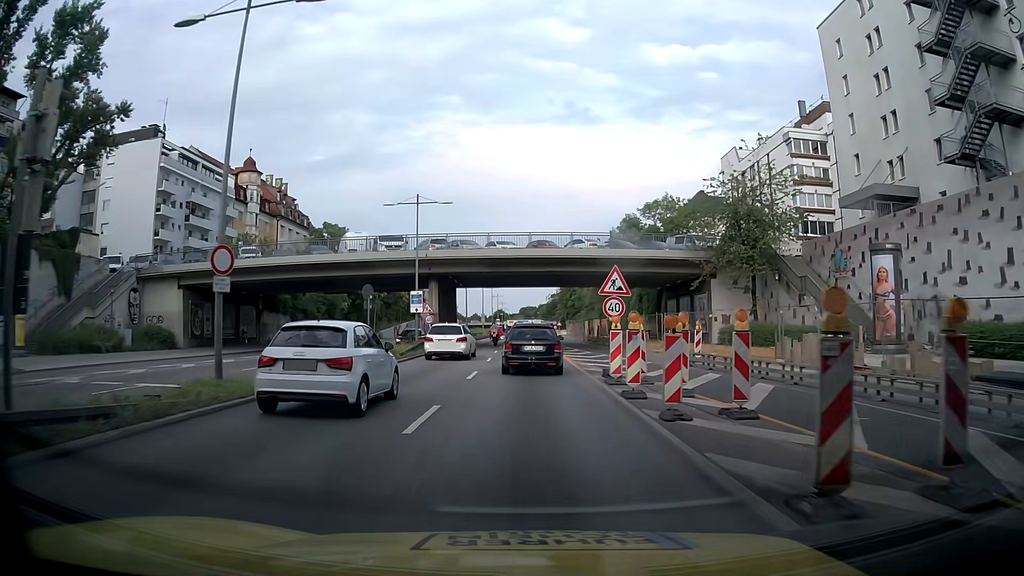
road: trunk_link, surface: asphalt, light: Day
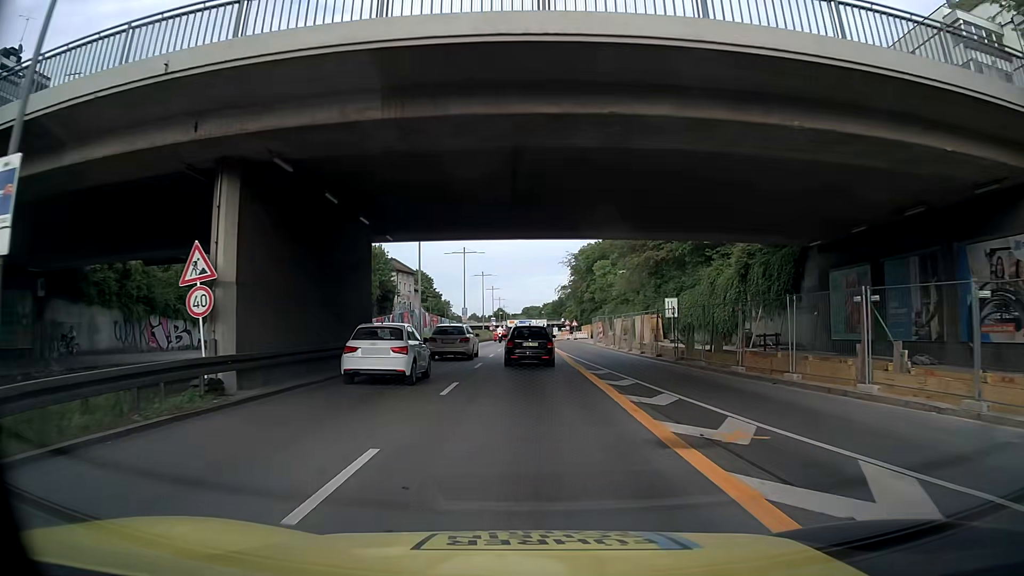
(+1.1, +31.4) m; +2°
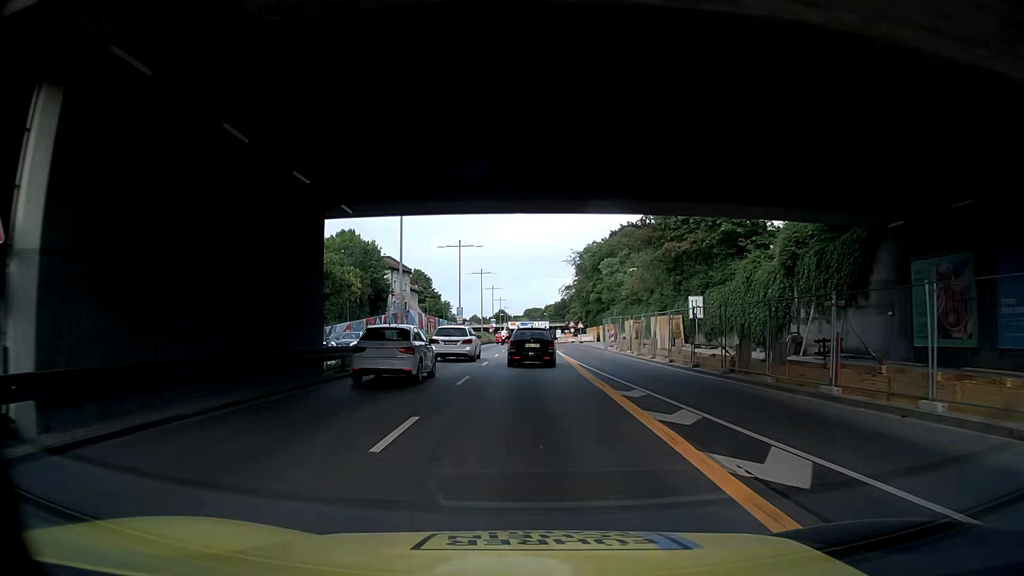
(0.0, +6.3) m; 0°
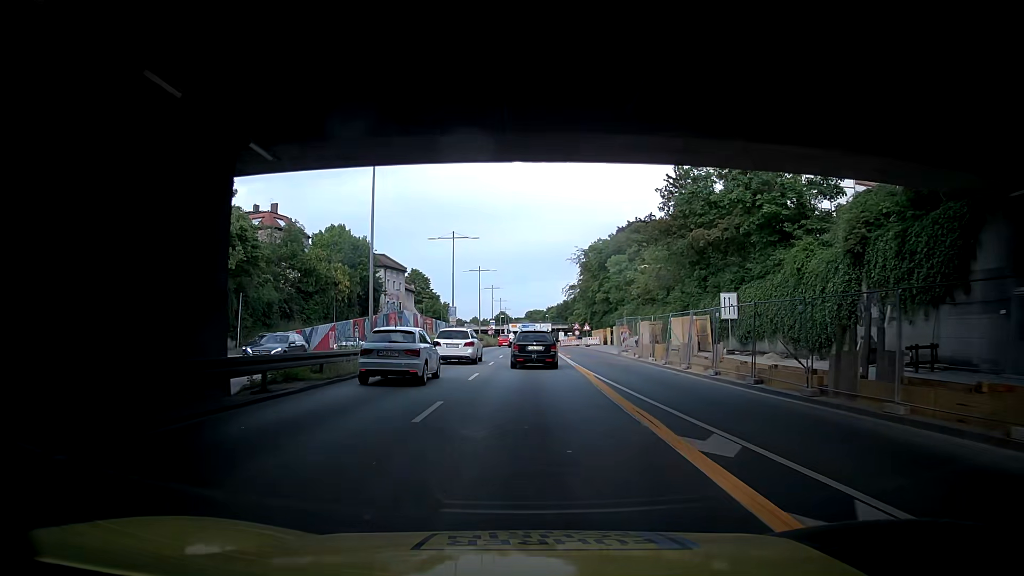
(-0.1, +6.4) m; 0°
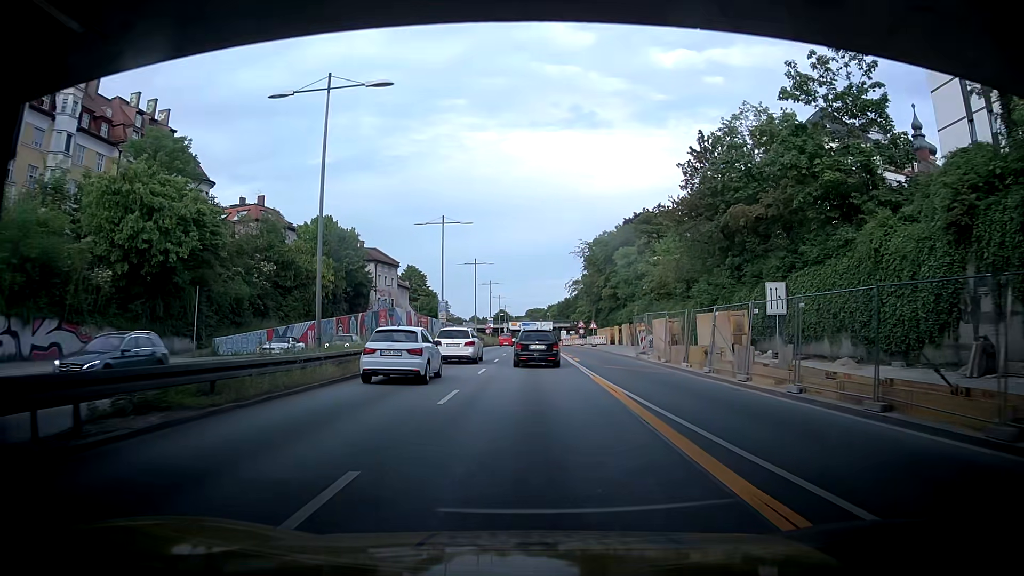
(-0.3, +6.6) m; -3°
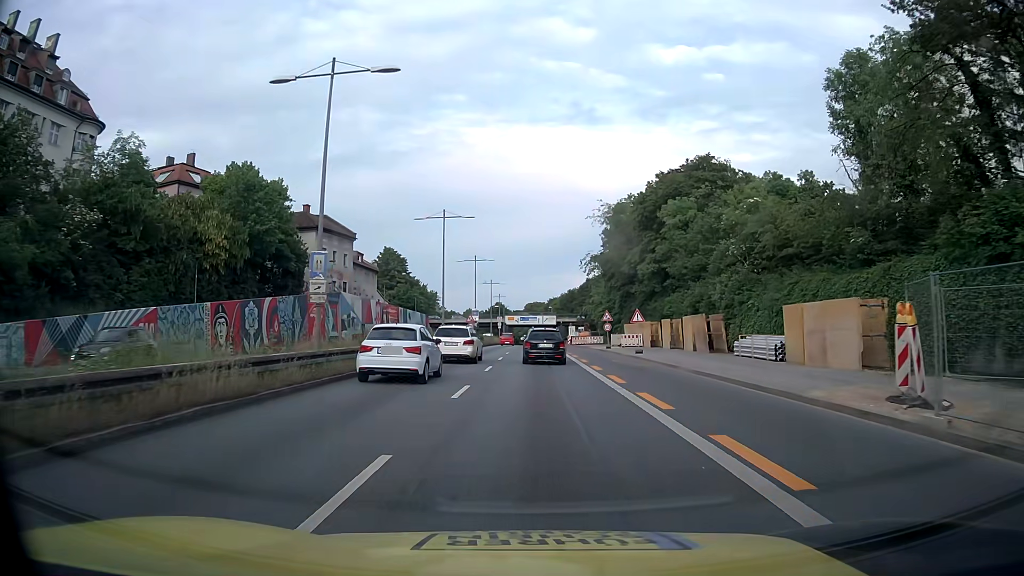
(+1.4, +26.3) m; +3°
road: trunk
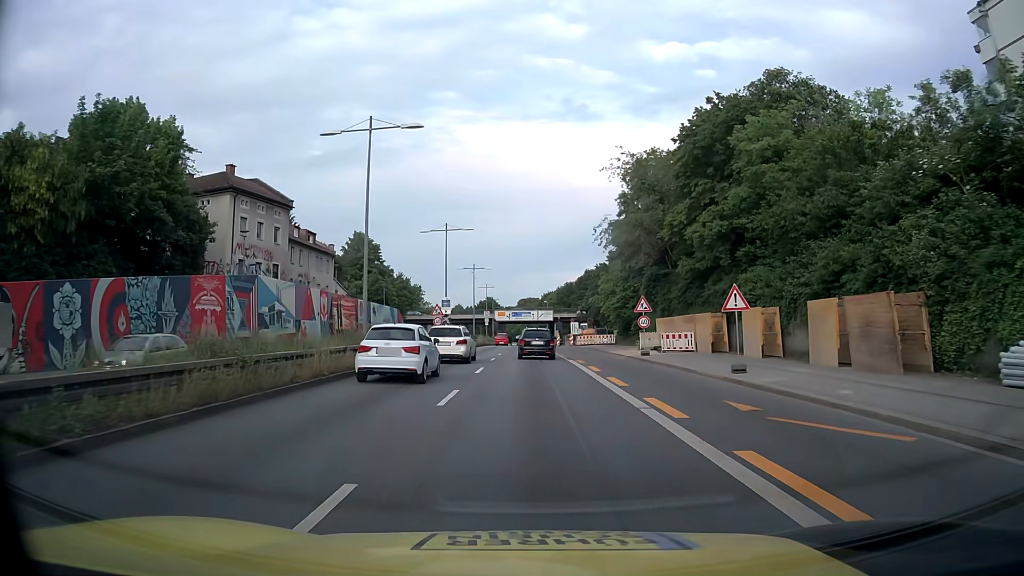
(+0.2, +19.4) m; +1°
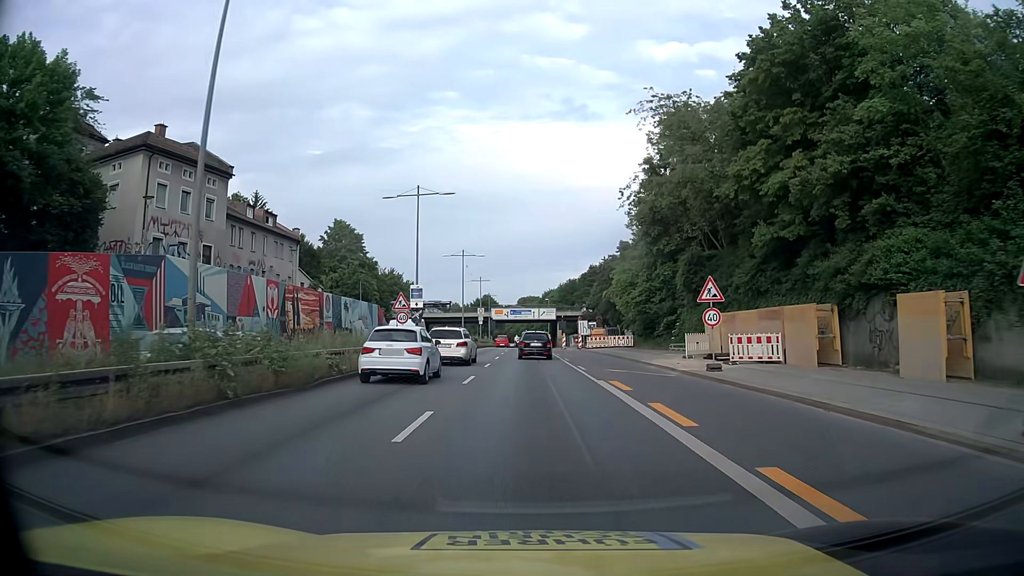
(0.0, +12.9) m; 0°
(0, +10) (0, +20) (0, +30) (0, +40) (0, +50) (0, +60) (0, +70) (0, +80) (0, +90) (0, +100) m
